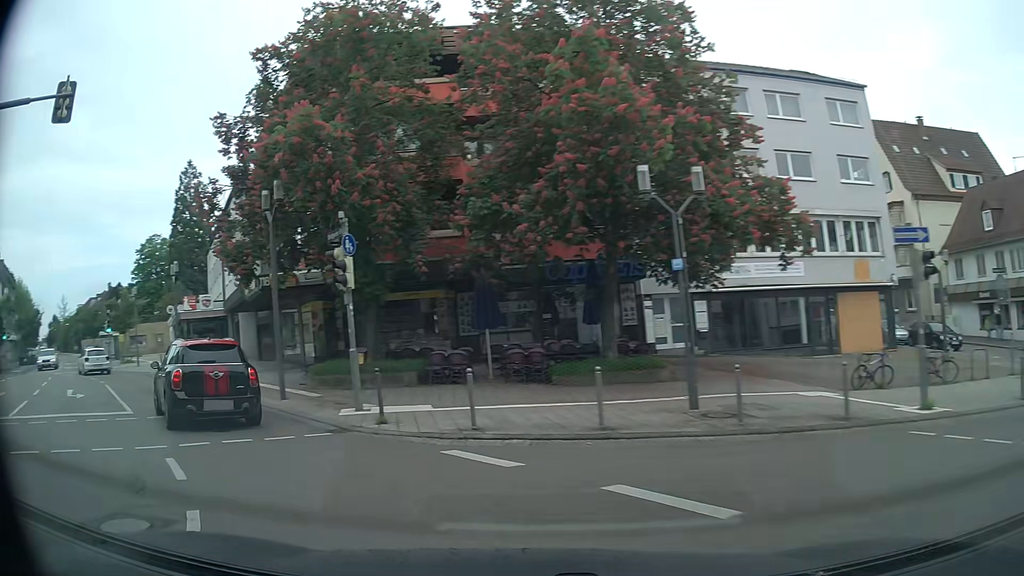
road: secondary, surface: asphalt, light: Day
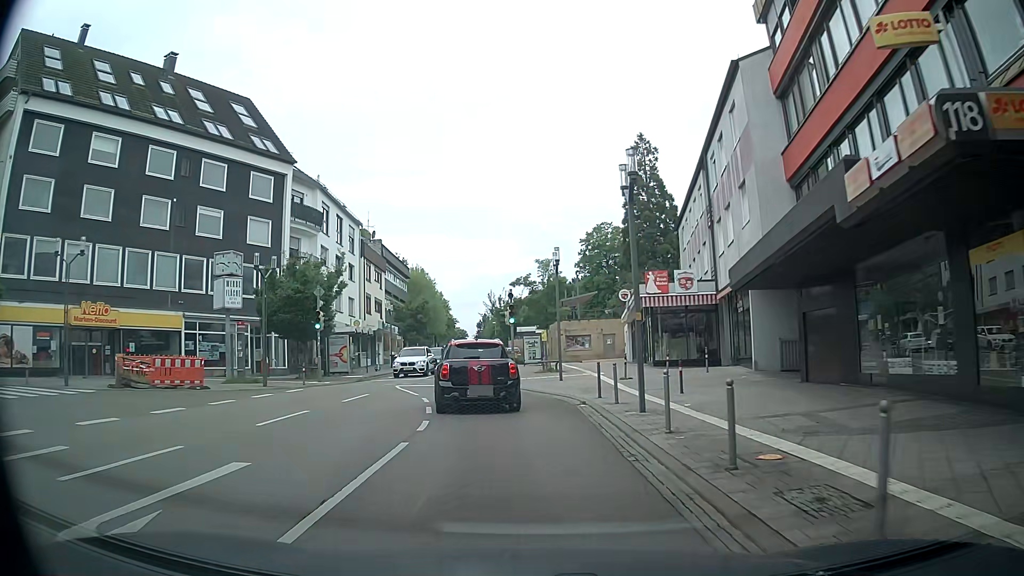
(-8.3, +16.3) m; -39°
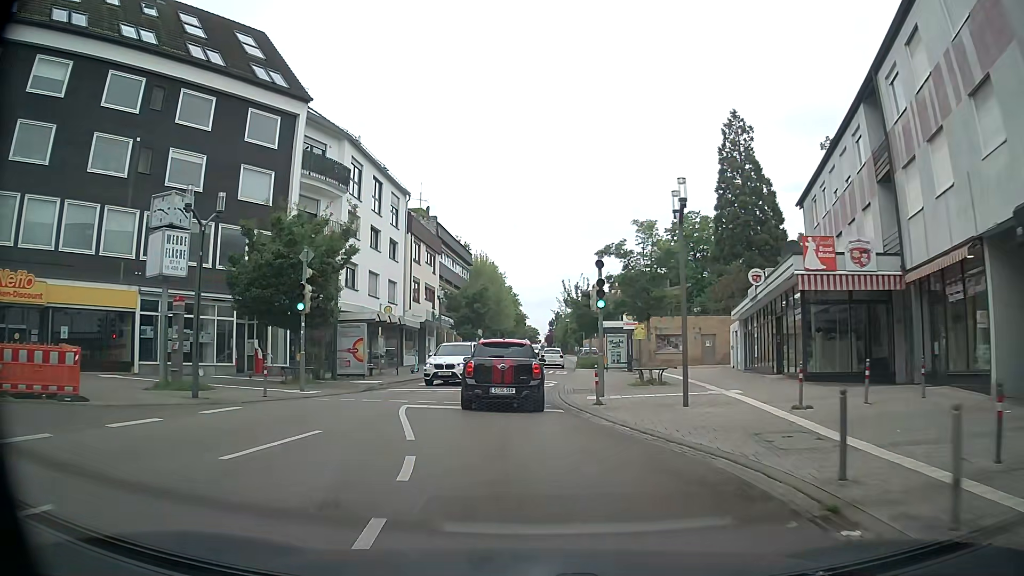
(-0.5, +10.9) m; -5°
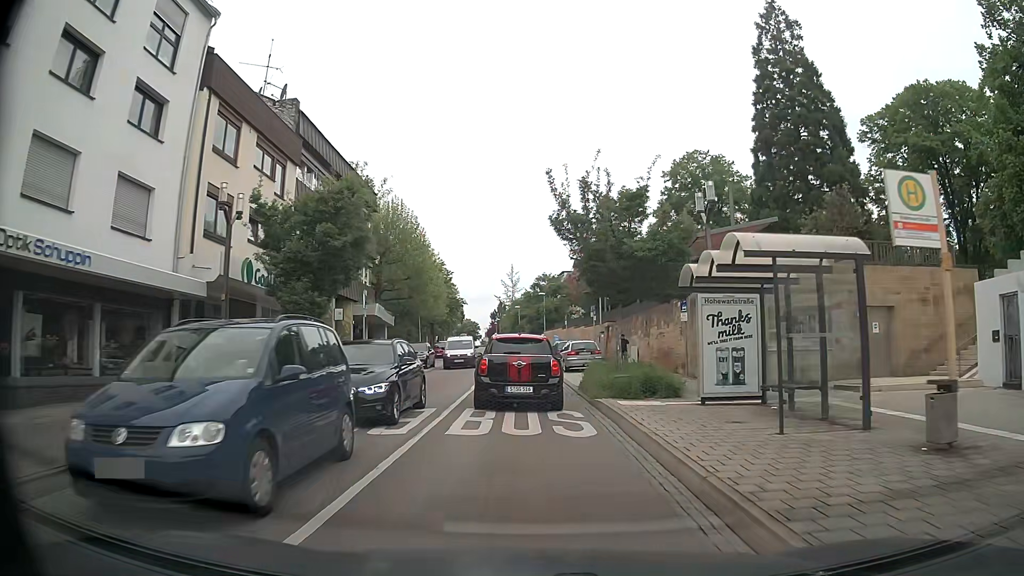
(-0.1, +28.5) m; +5°
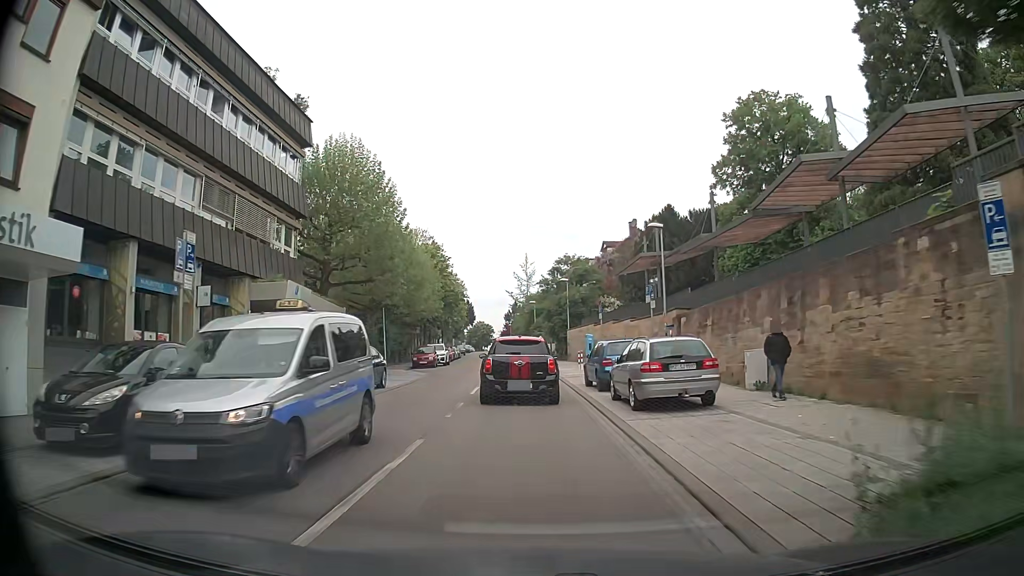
(-0.2, +17.6) m; -2°
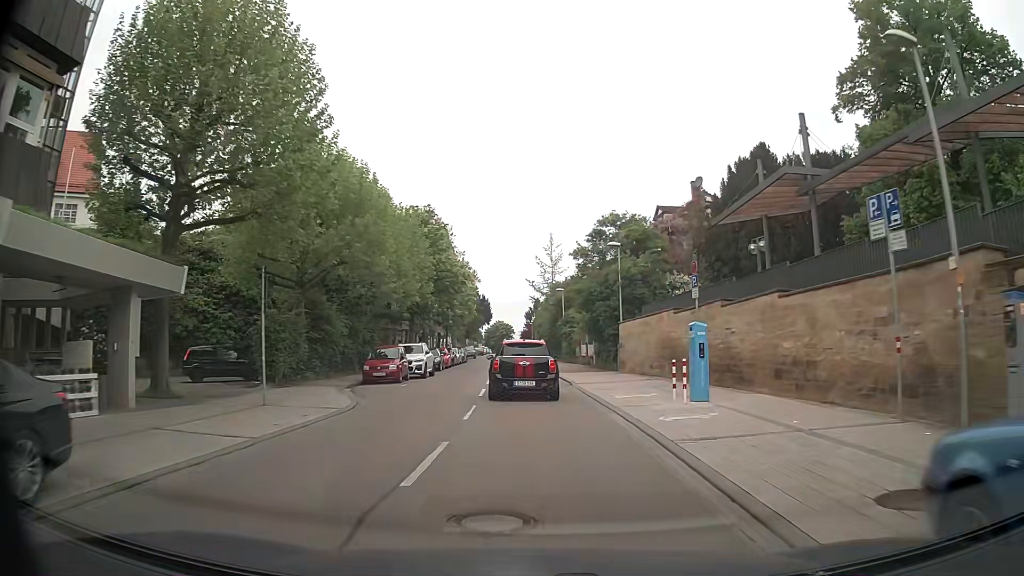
(-0.3, +18.8) m; -2°
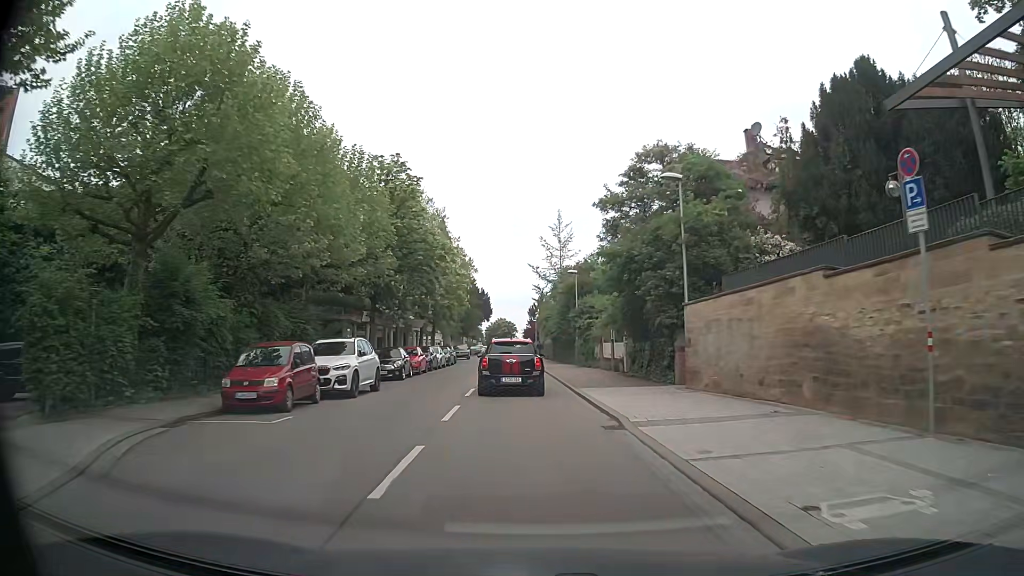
(+0.2, +13.0) m; -1°
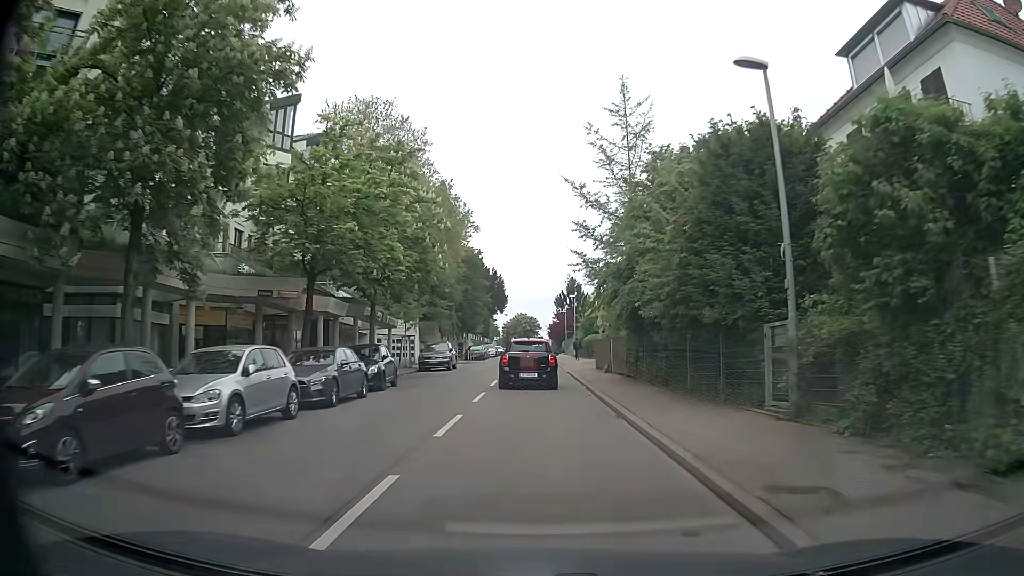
(-0.3, +33.4) m; -1°
(0, +10) (0, +20) (0, +30) (0, +40) (0, +50) (0, +60) (0, +70) (0, +80) (0, +90) (0, +100) m
